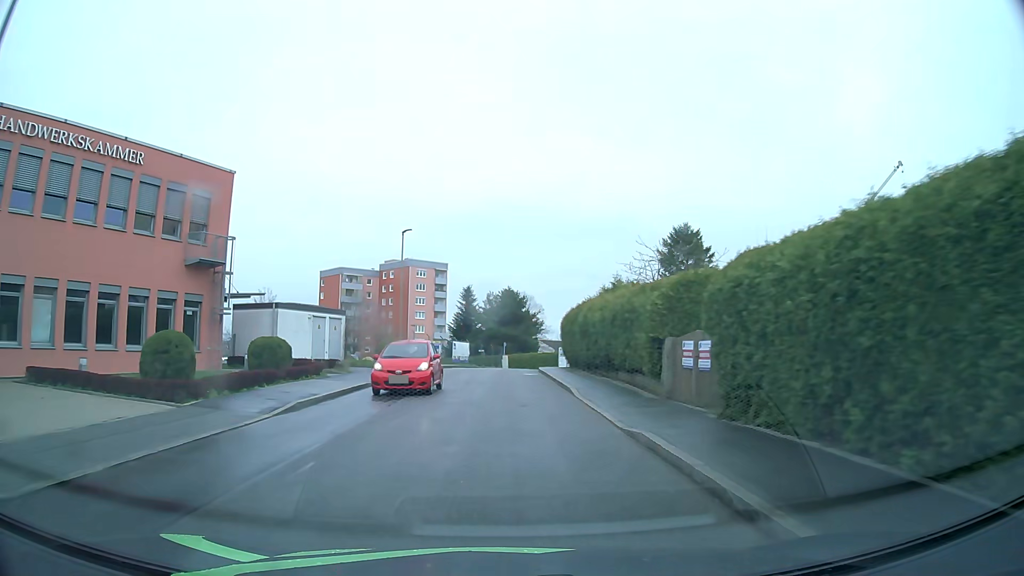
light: Day
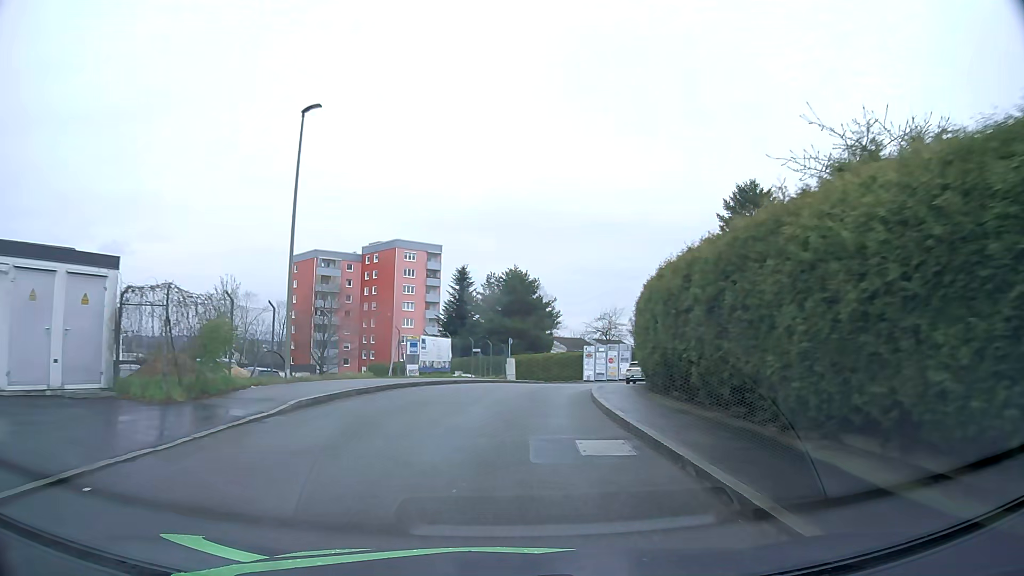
(0.0, +22.1) m; 0°
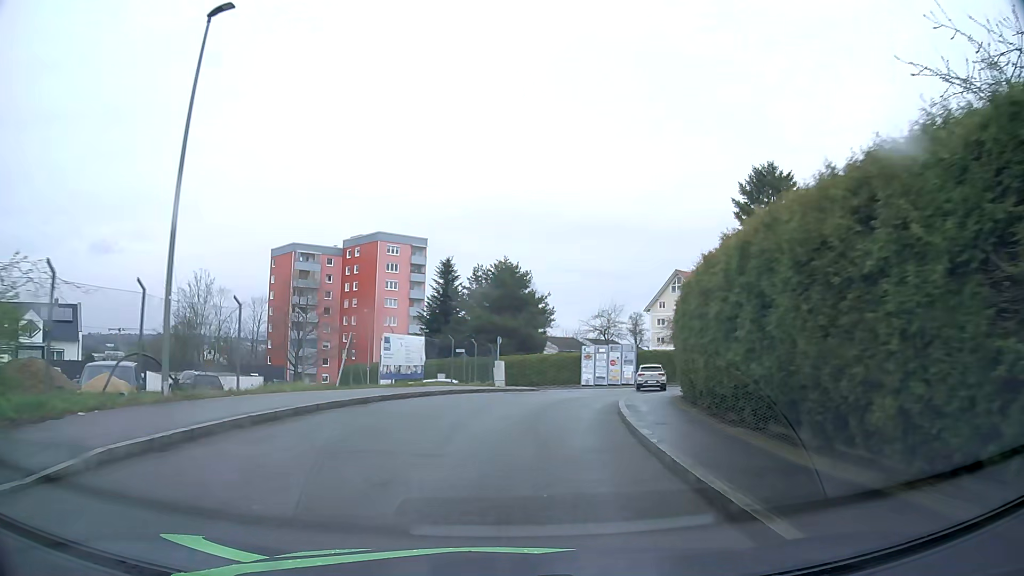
(0.0, +6.8) m; +1°
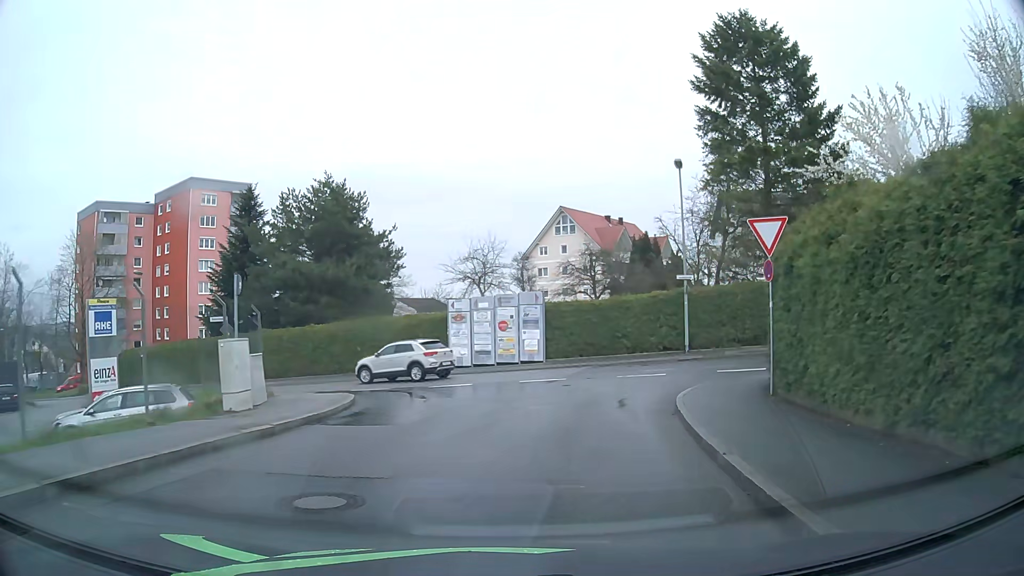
(+1.8, +21.8) m; +11°
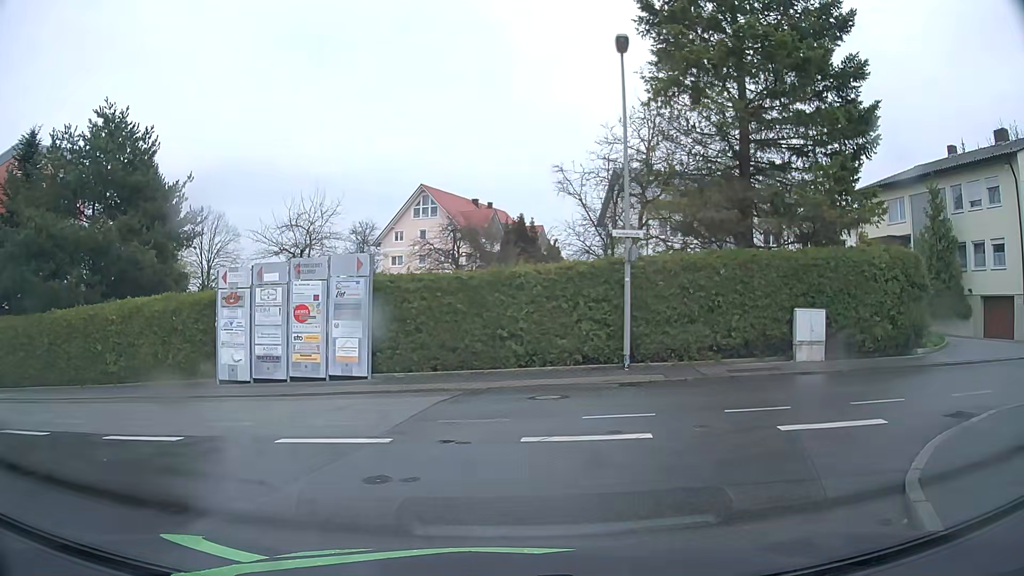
(+1.1, +12.3) m; +11°
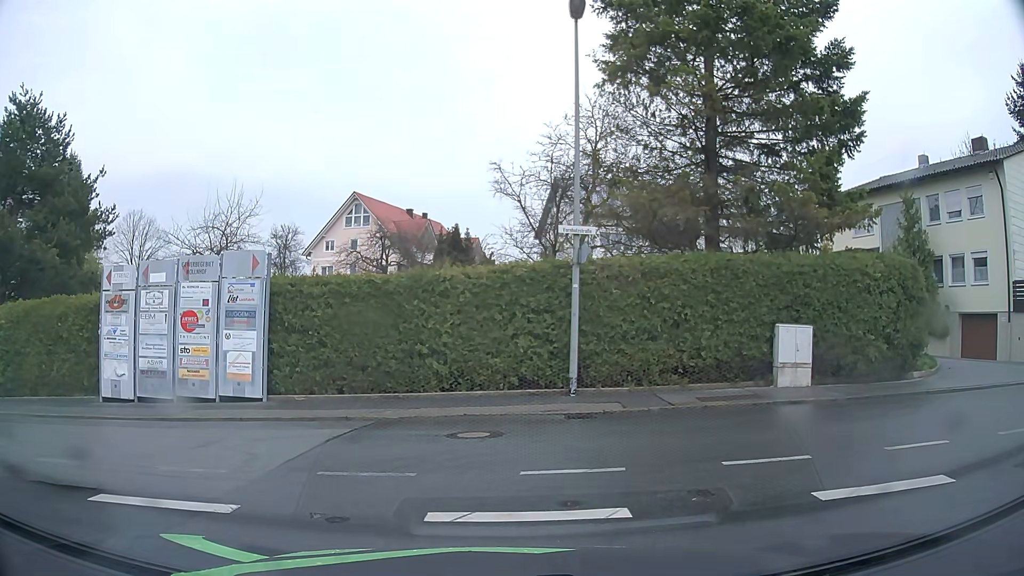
(+0.1, +2.7) m; +4°
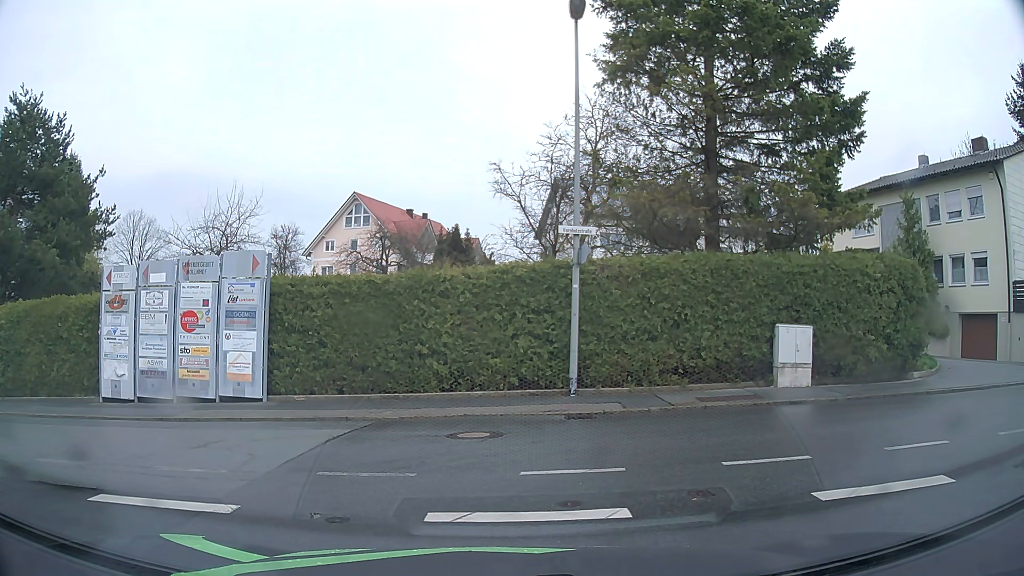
(0.0, +0.1) m; 0°
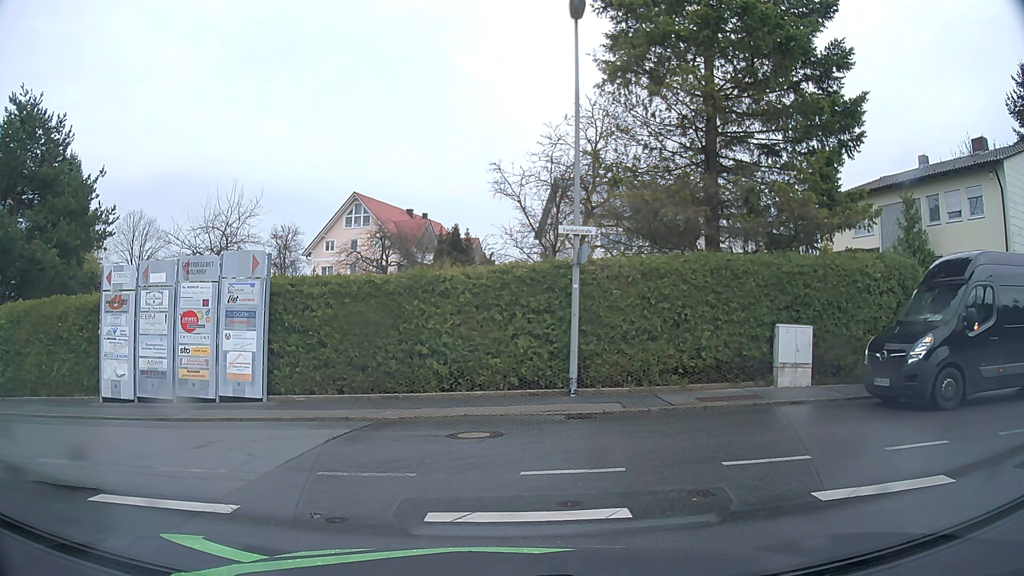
(0.0, 0.0) m; 0°
(+4, +8) (+14, +9) (+24, +10) (+34, +11) (+44, +11) (+54, +12) (+64, +13) (+74, +14) (+84, +14) (+94, +15) m
